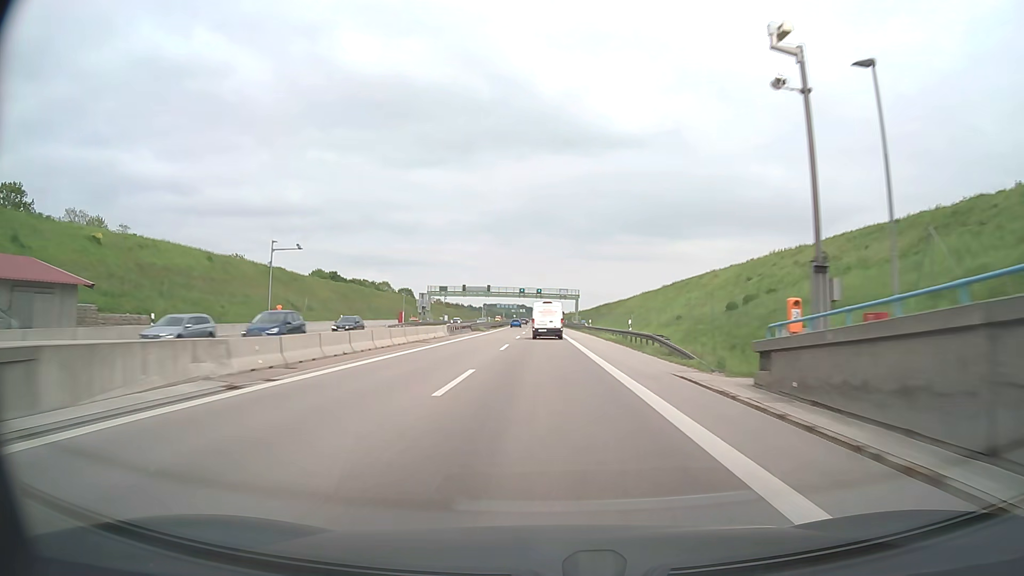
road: motorway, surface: asphalt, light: Day
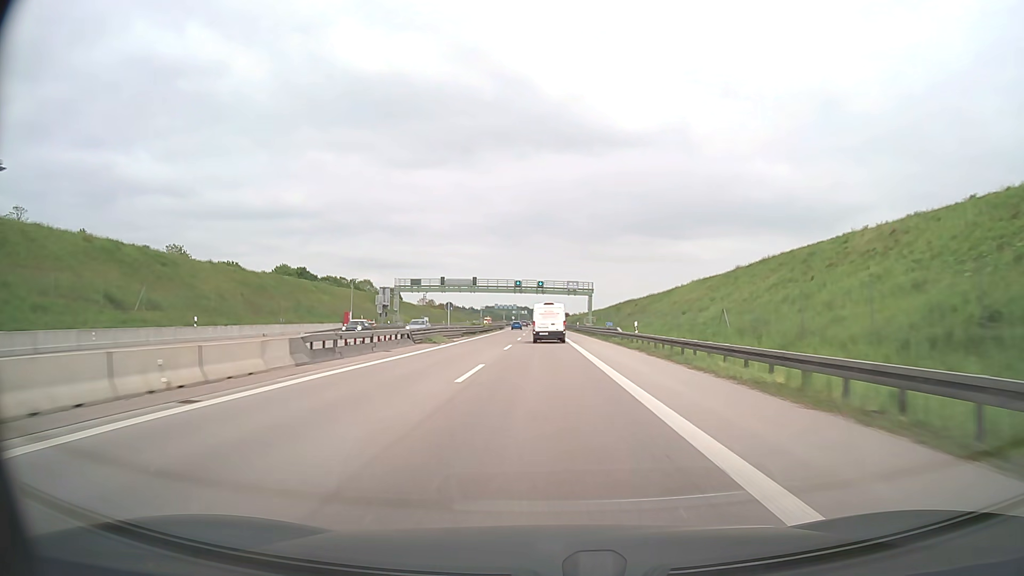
(0.0, +32.9) m; 0°
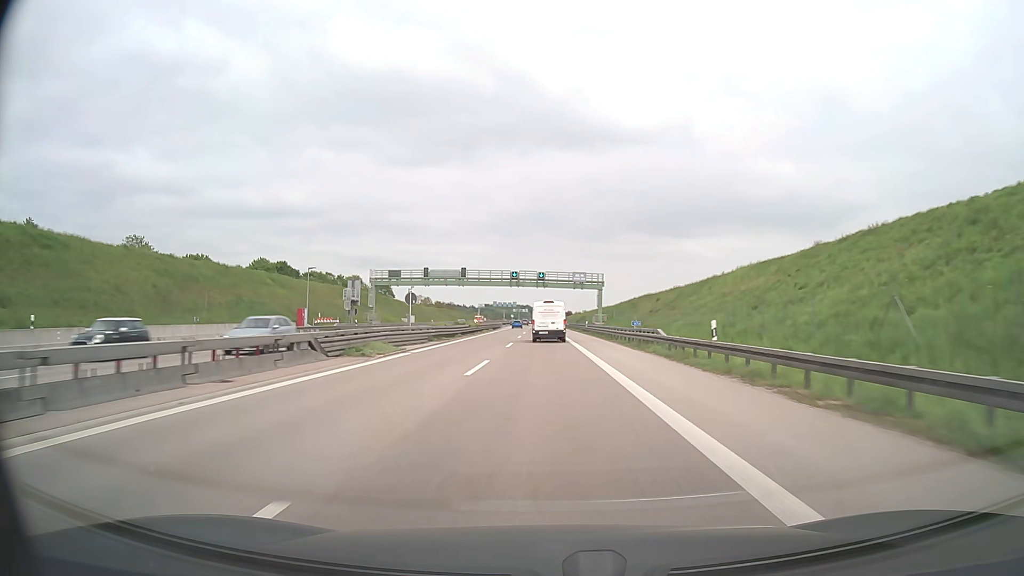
(0.0, +16.3) m; 0°
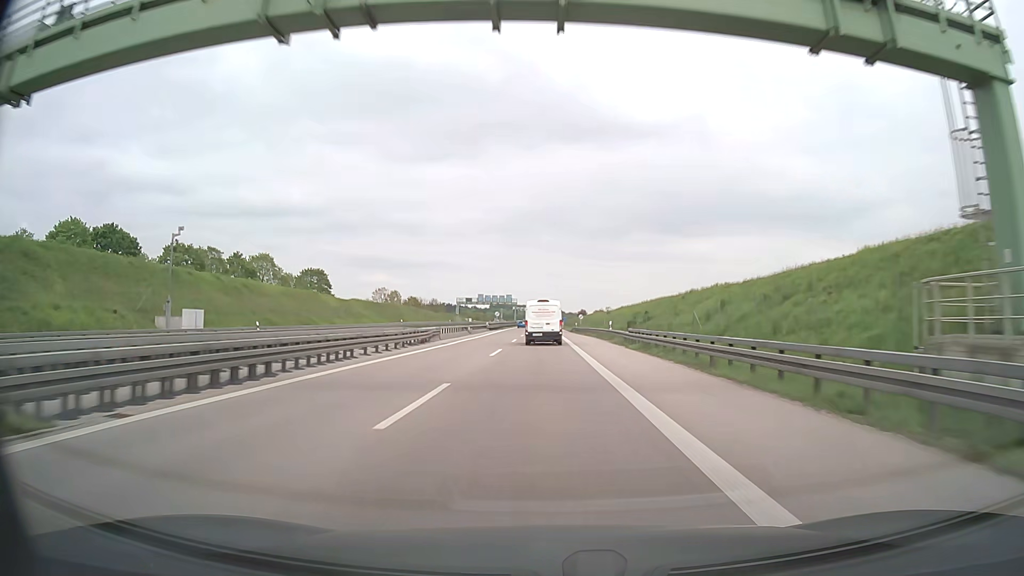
(-0.3, +80.2) m; -1°
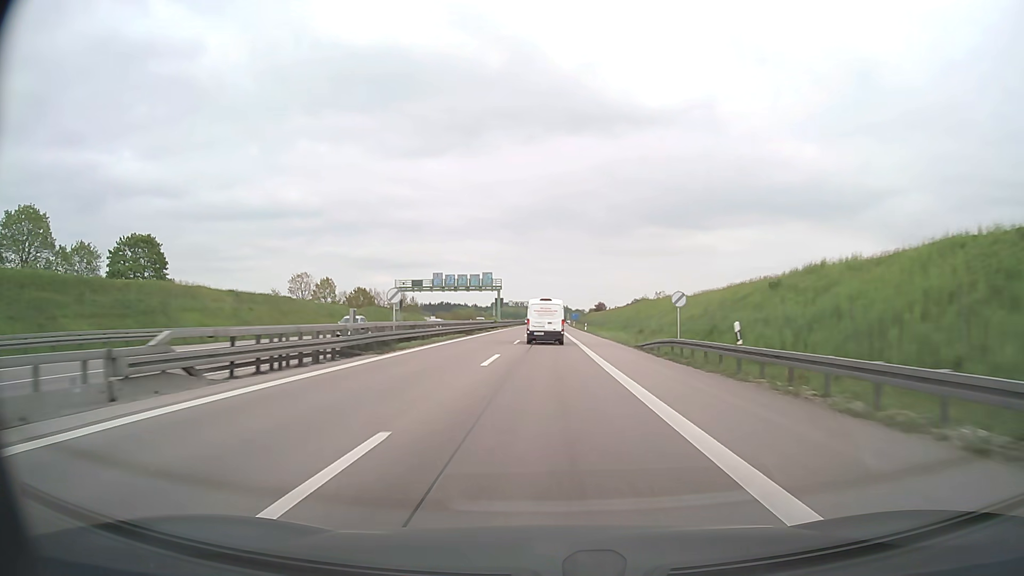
(-0.4, +79.1) m; 0°
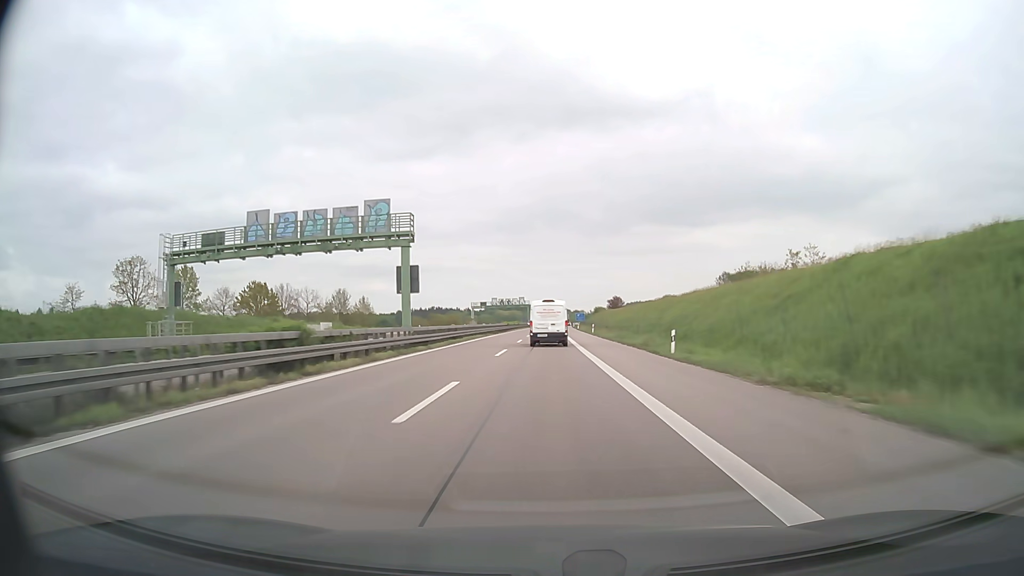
(+0.2, +64.7) m; 0°
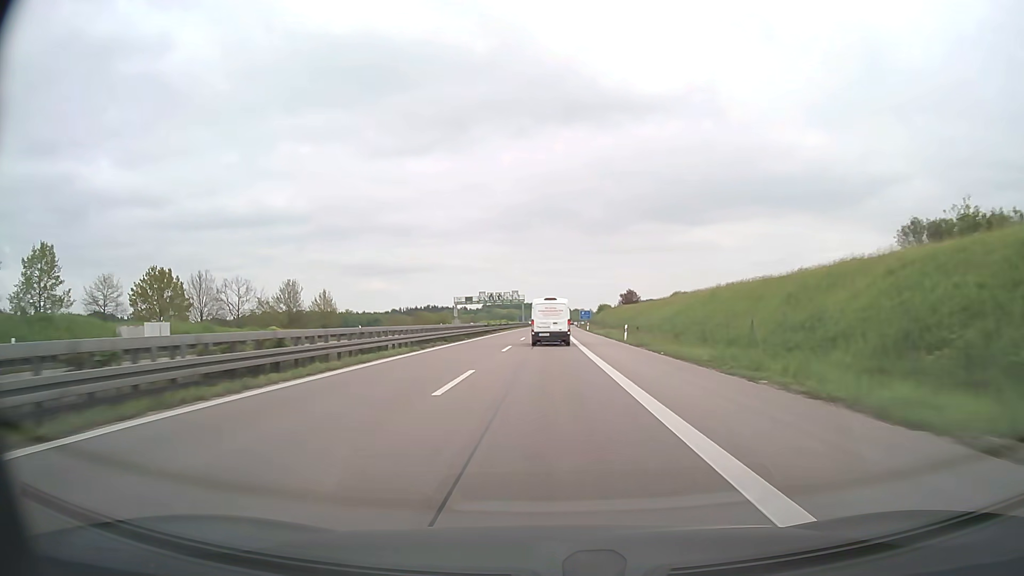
(0.0, +32.9) m; 0°
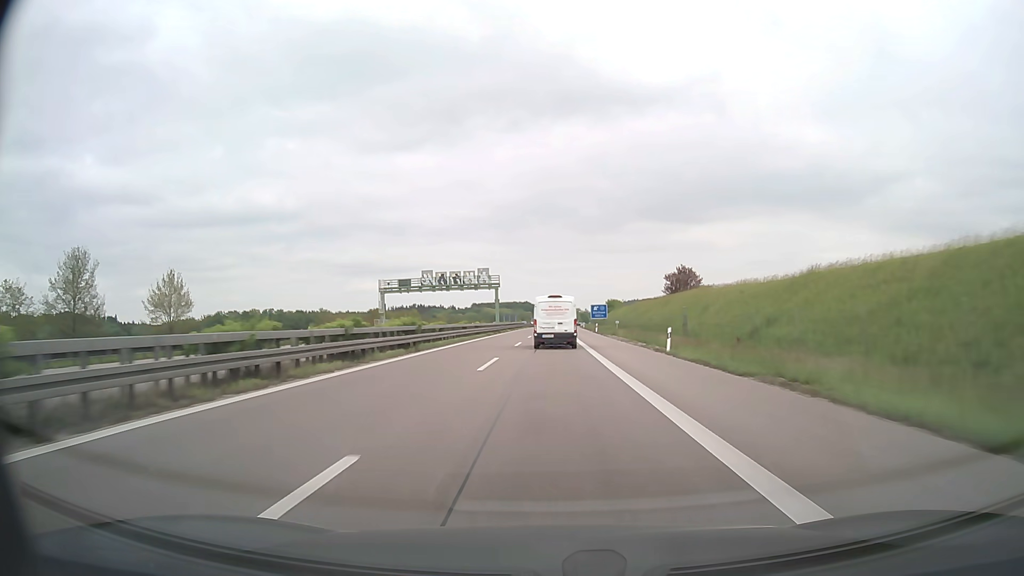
(+0.3, +65.6) m; +1°
(0, +10) (0, +20) (0, +30) (0, +40) (0, +50) (0, +60) (+1, +70) (+1, +80) (+1, +90) (+1, +100) m
